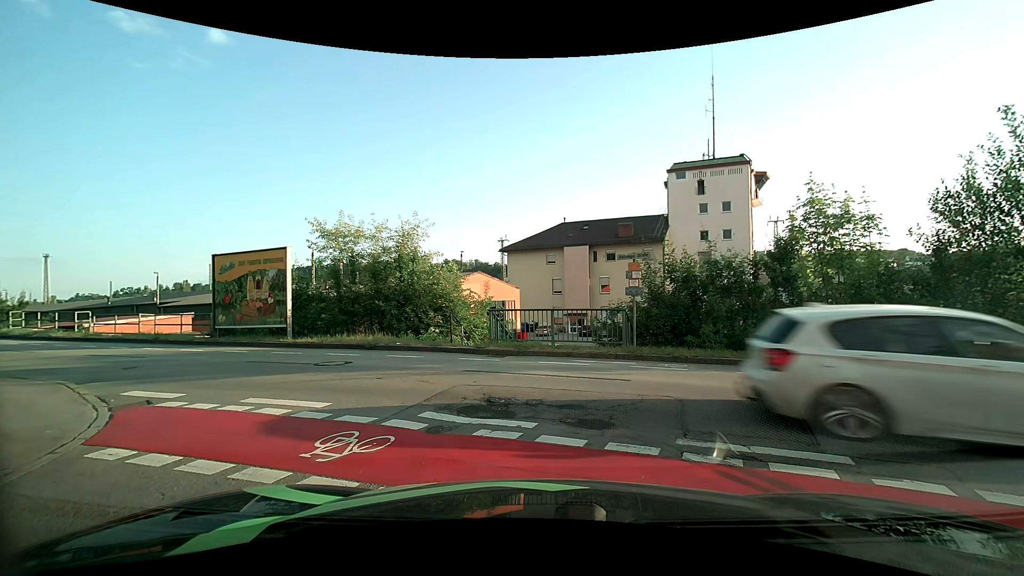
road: residential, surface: asphalt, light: Day
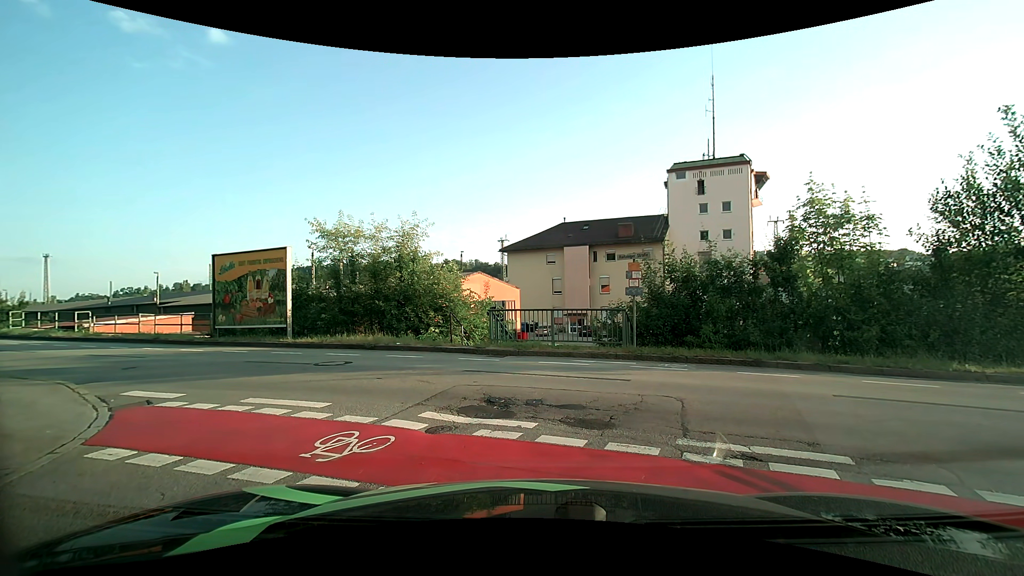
(0.0, 0.0) m; 0°
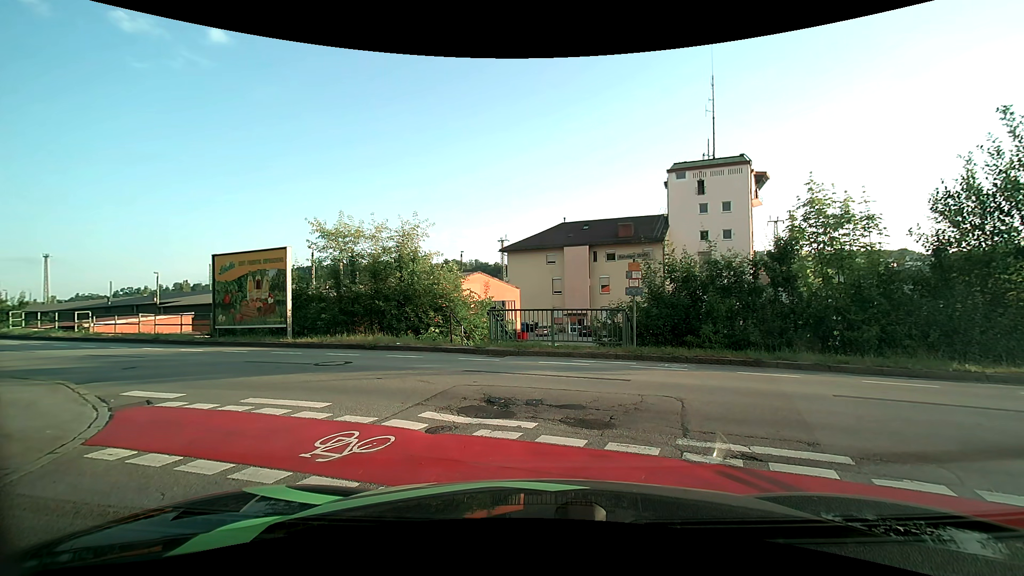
(0.0, 0.0) m; 0°
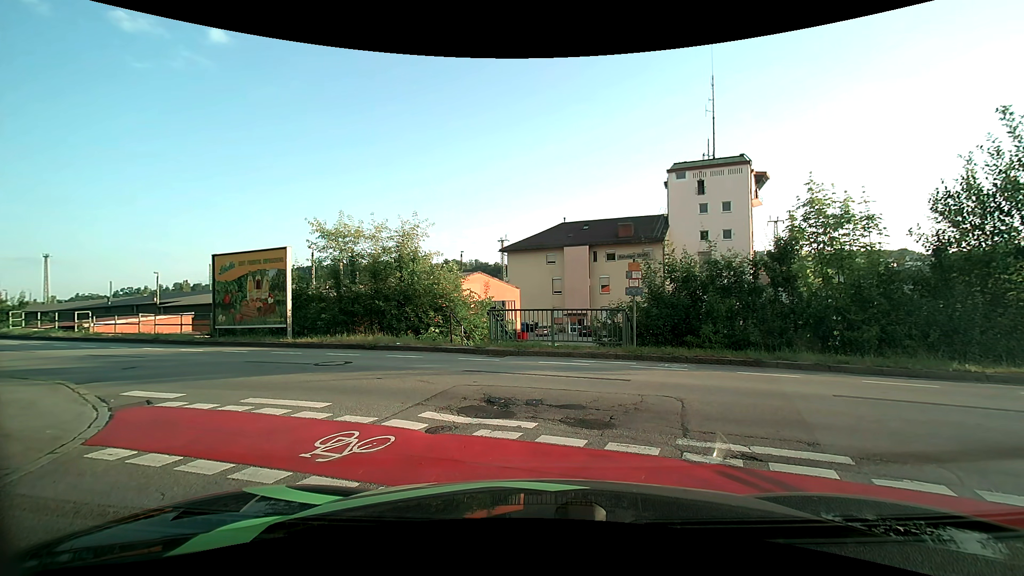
(0.0, 0.0) m; 0°
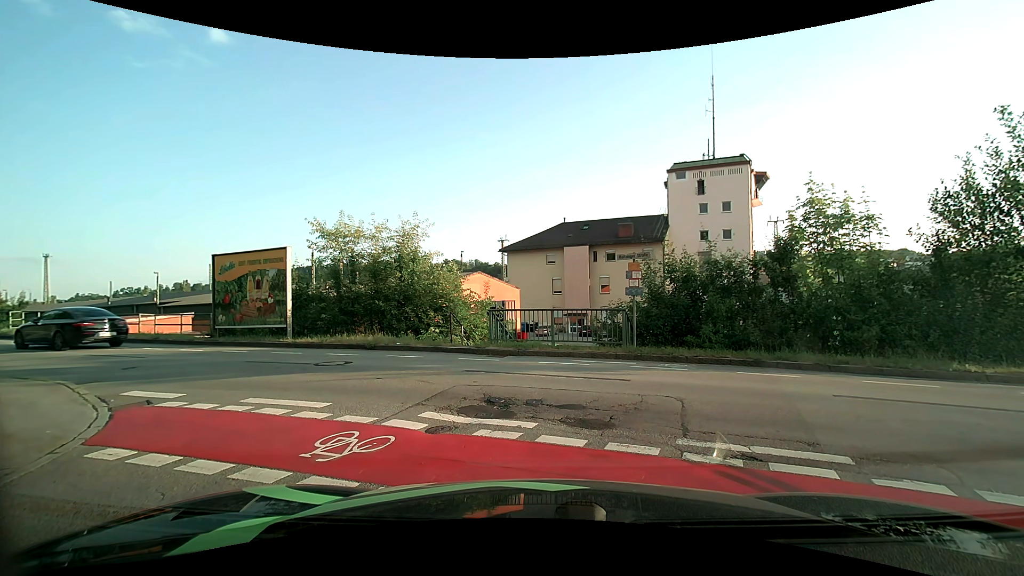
(0.0, 0.0) m; 0°
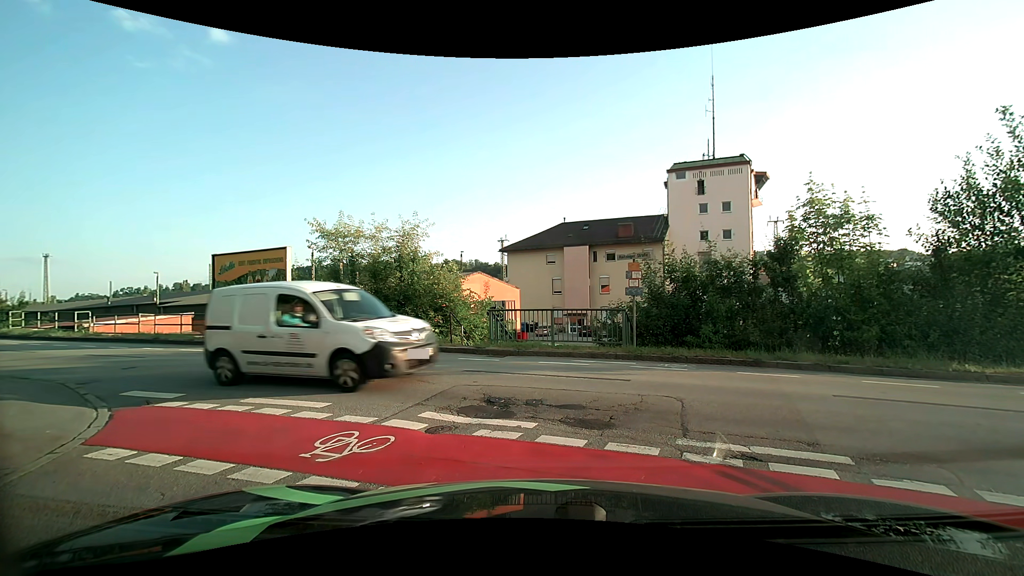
(0.0, 0.0) m; 0°
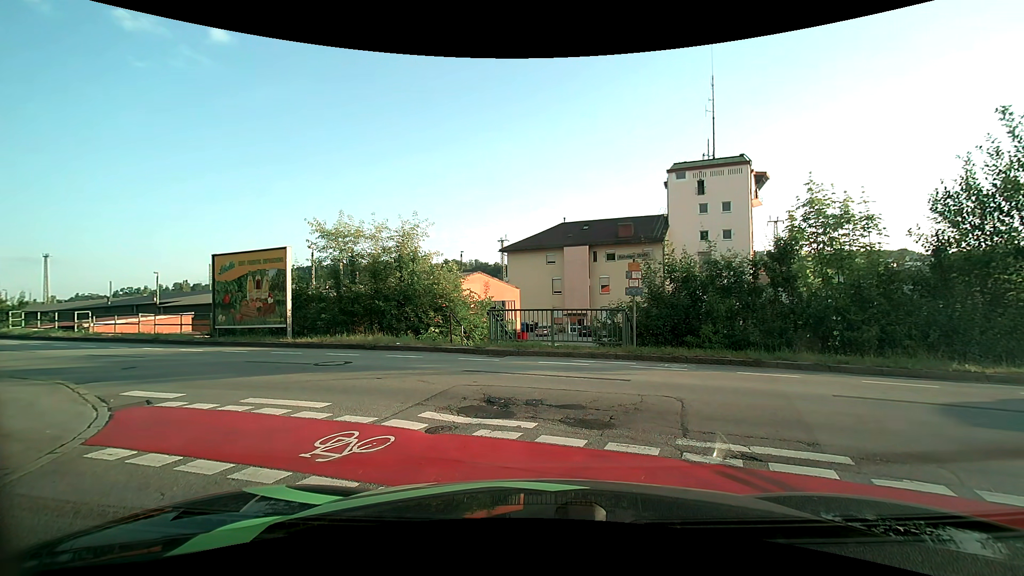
(0.0, 0.0) m; 0°
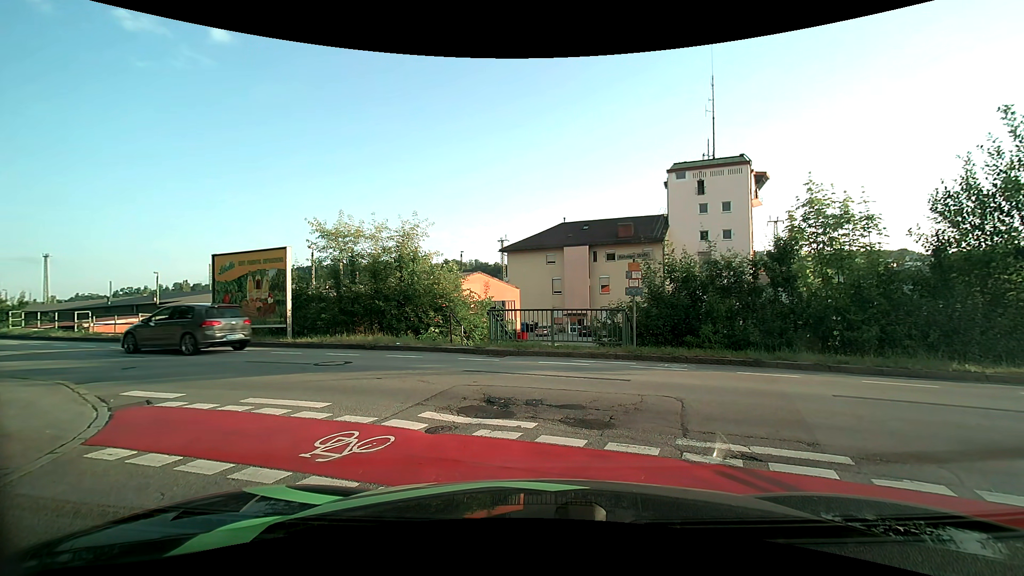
(0.0, 0.0) m; 0°
